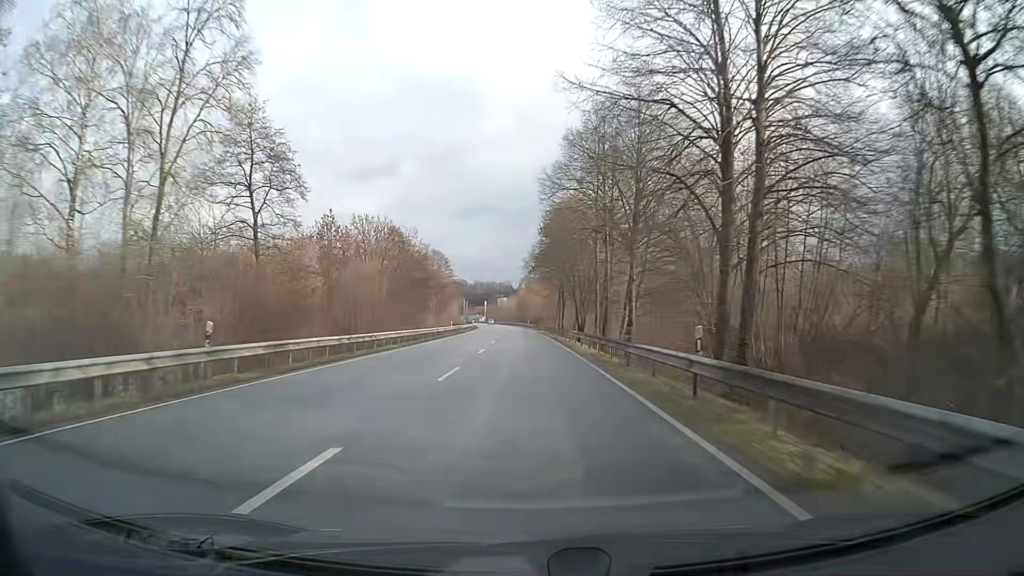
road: primary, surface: asphalt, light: Day
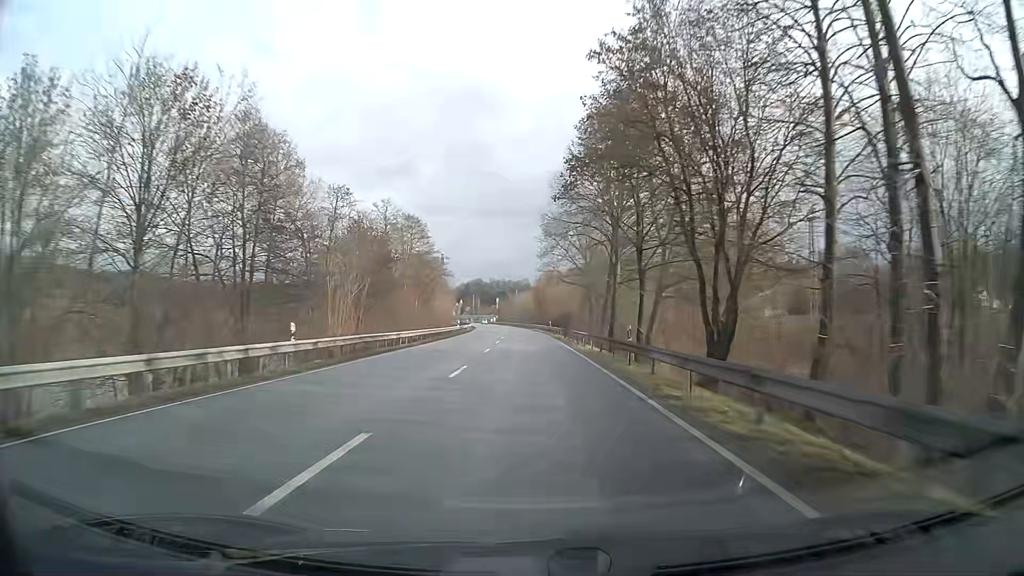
(-0.7, +47.4) m; -1°
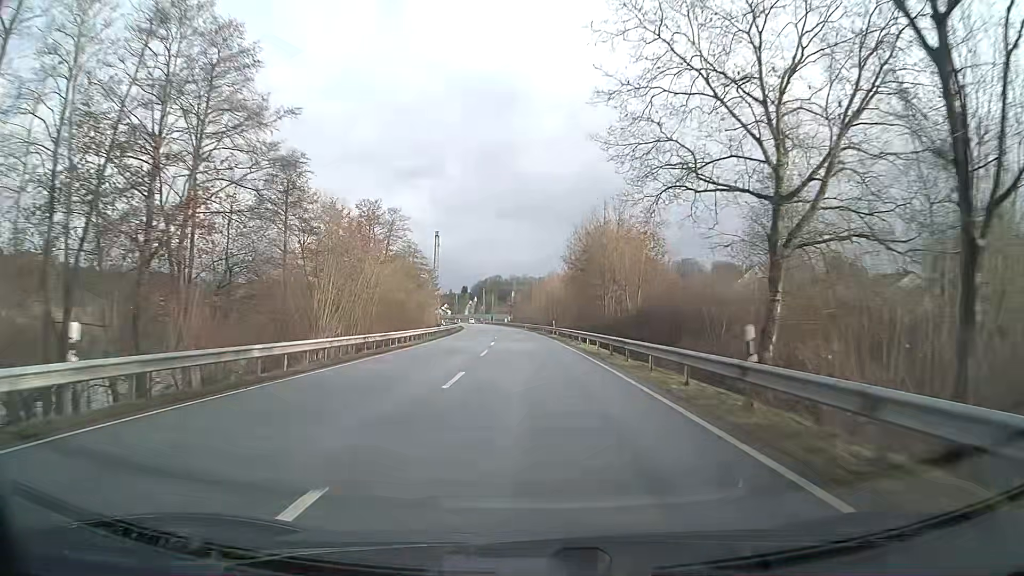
(-1.2, +63.2) m; -2°
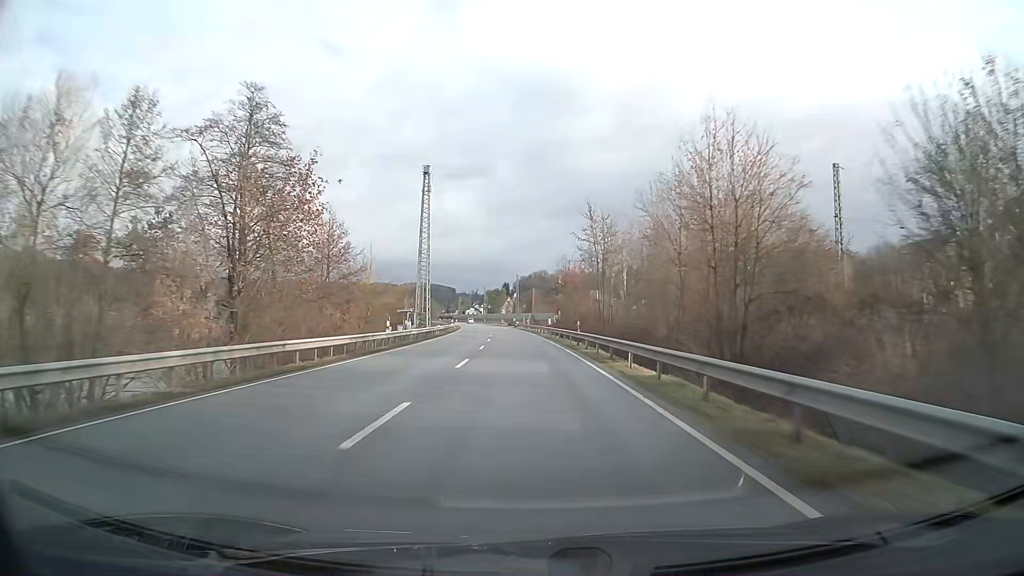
(-2.7, +78.9) m; -4°
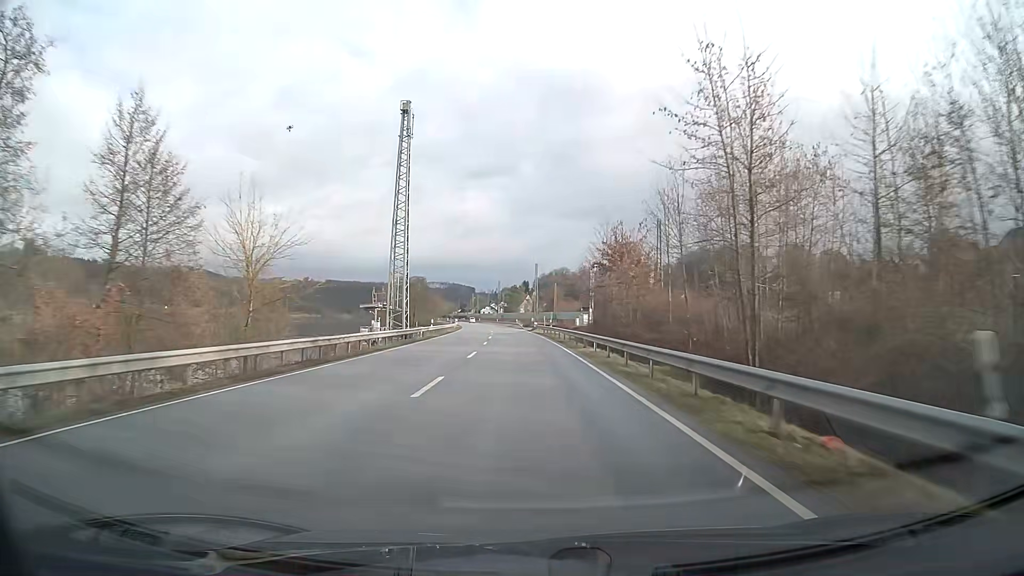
(-0.5, +31.6) m; -2°
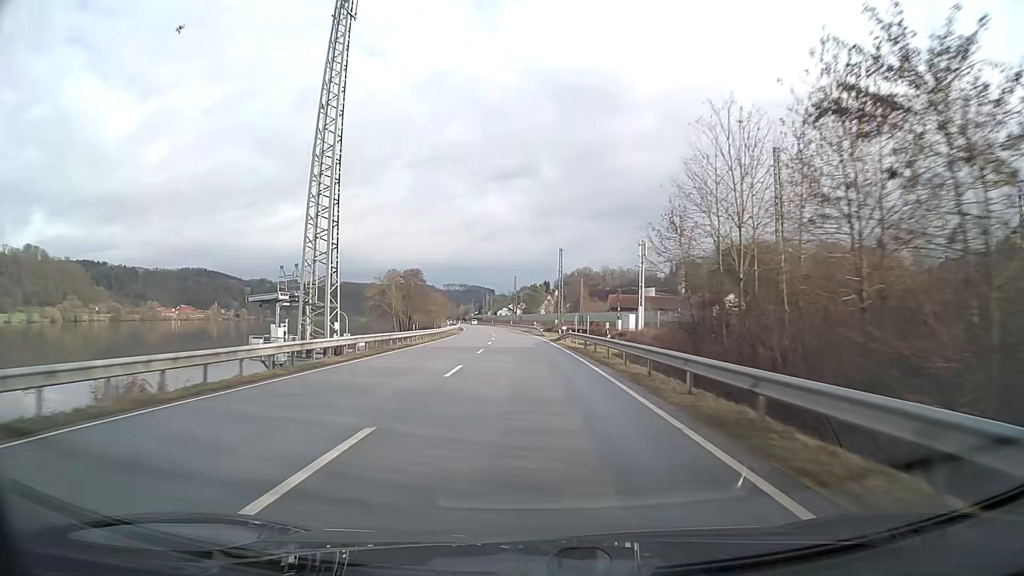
(-0.5, +31.6) m; -2°
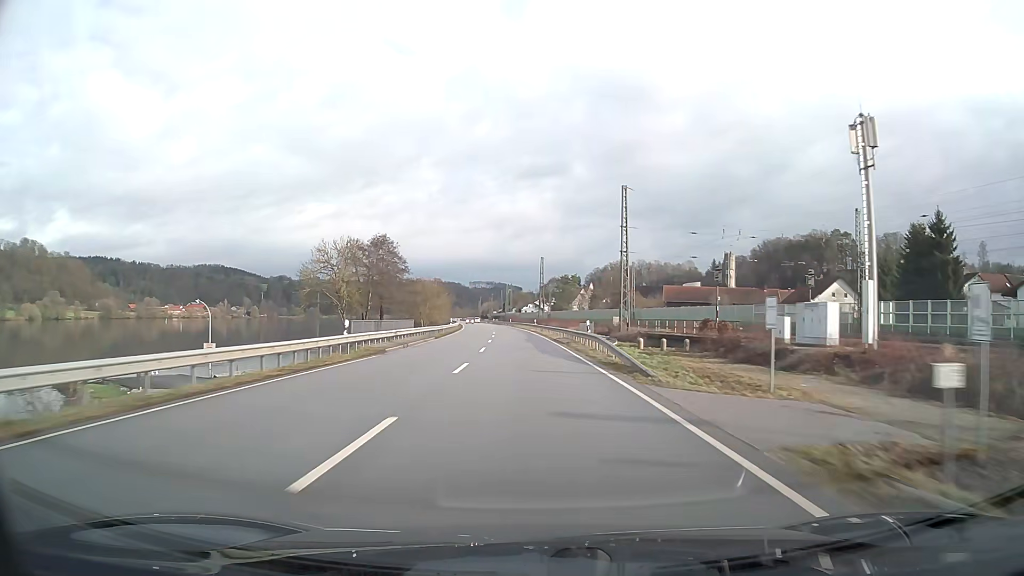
(-1.0, +47.4) m; -2°
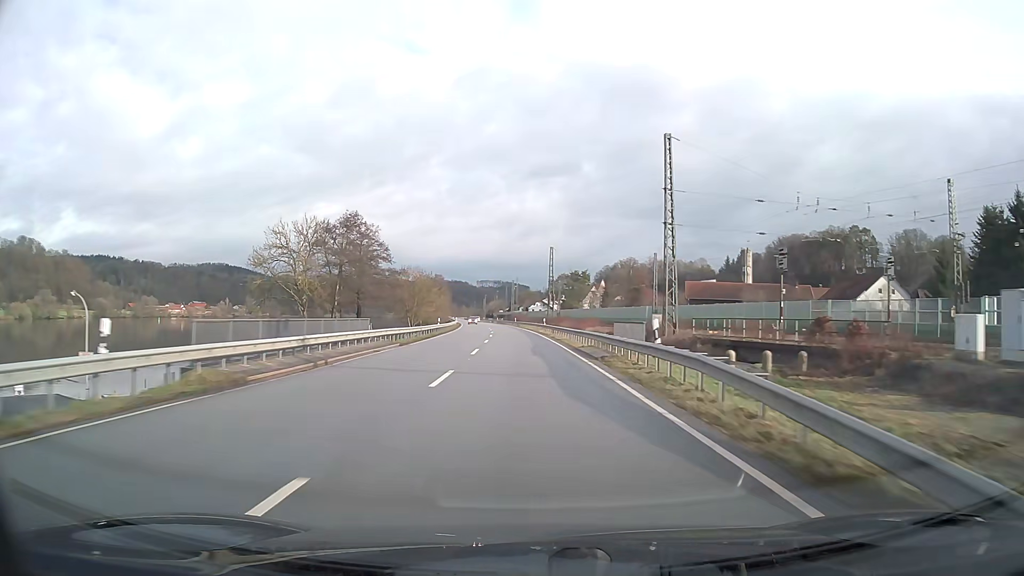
(-0.1, +15.8) m; -1°
